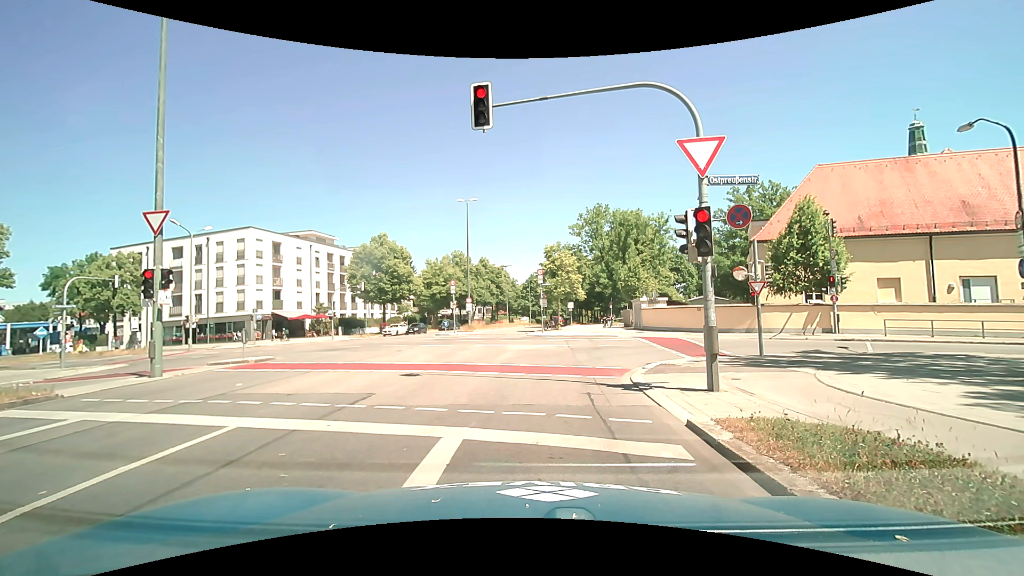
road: secondary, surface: asphalt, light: Day
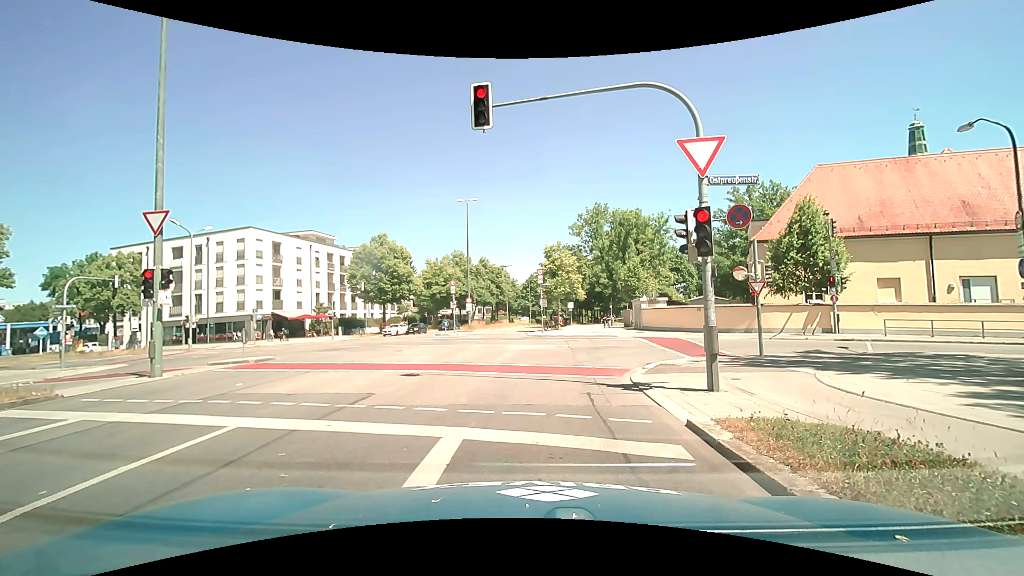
(0.0, 0.0) m; 0°
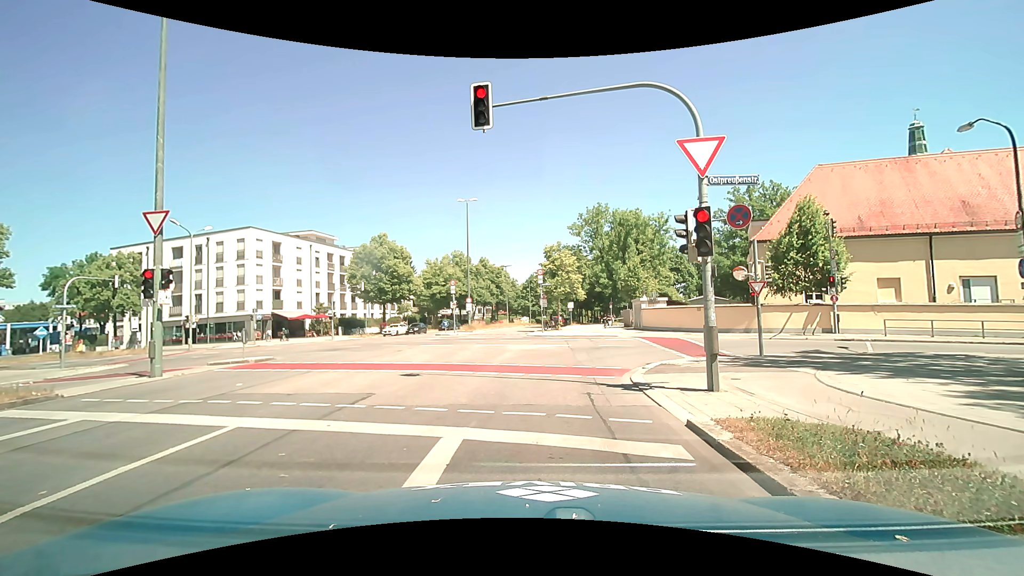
(0.0, 0.0) m; 0°
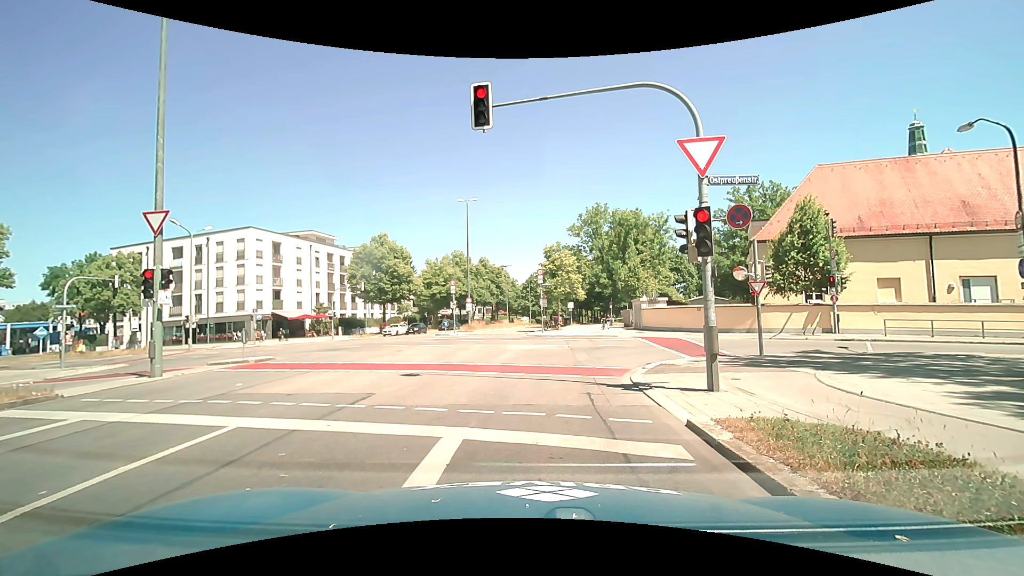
(0.0, 0.0) m; 0°
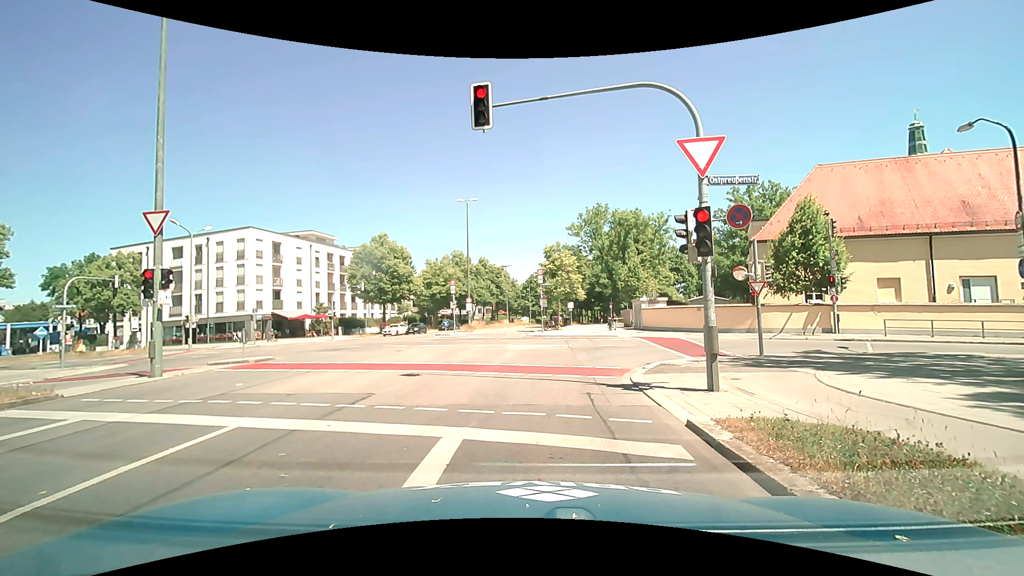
(0.0, 0.0) m; 0°
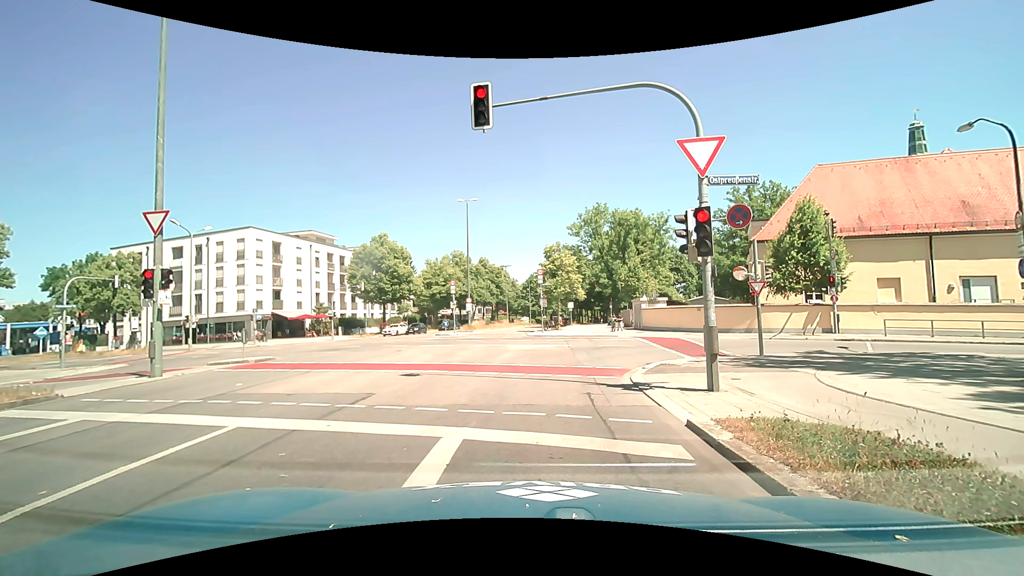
(0.0, 0.0) m; 0°
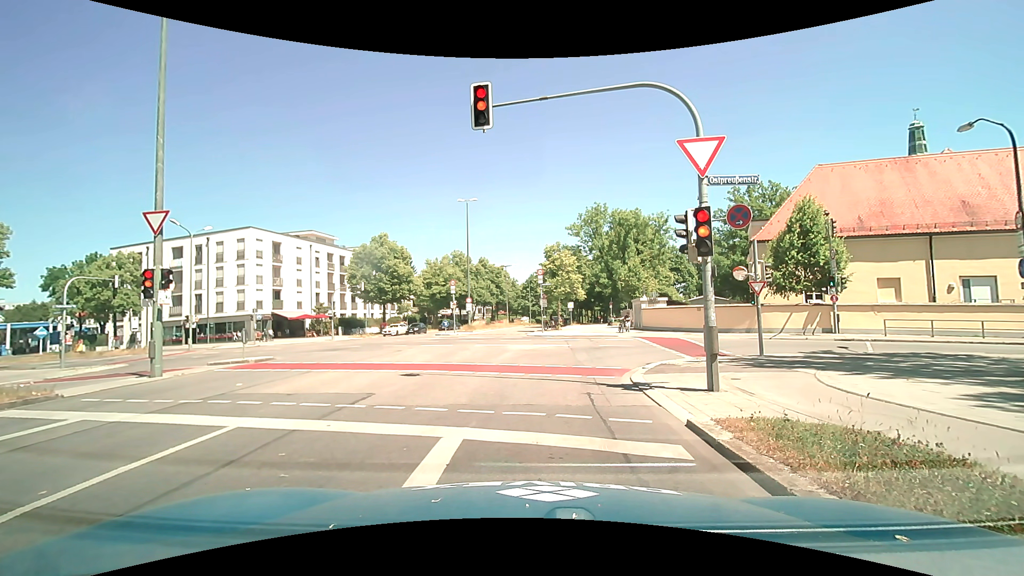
(0.0, 0.0) m; 0°
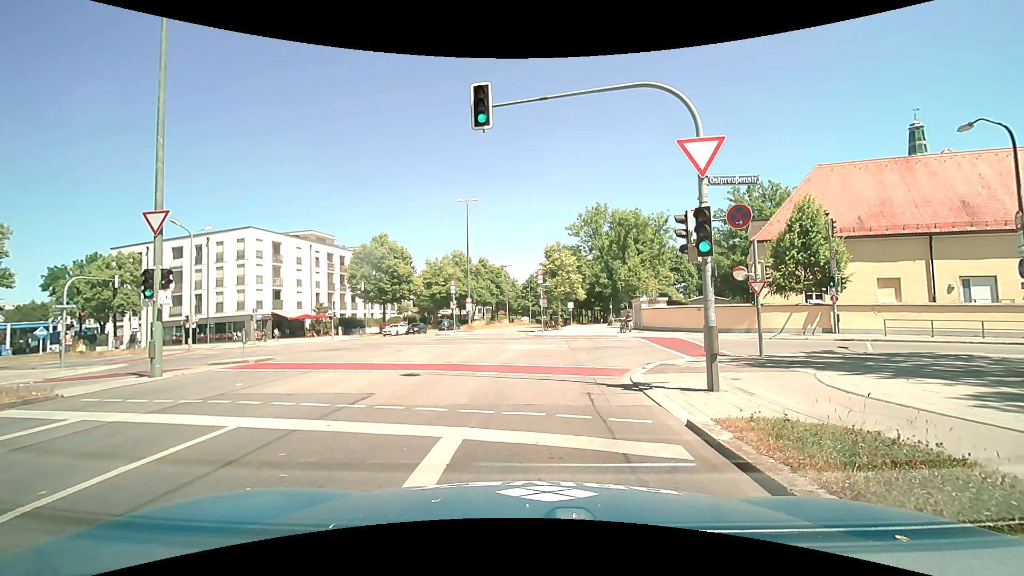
(0.0, 0.0) m; 0°
